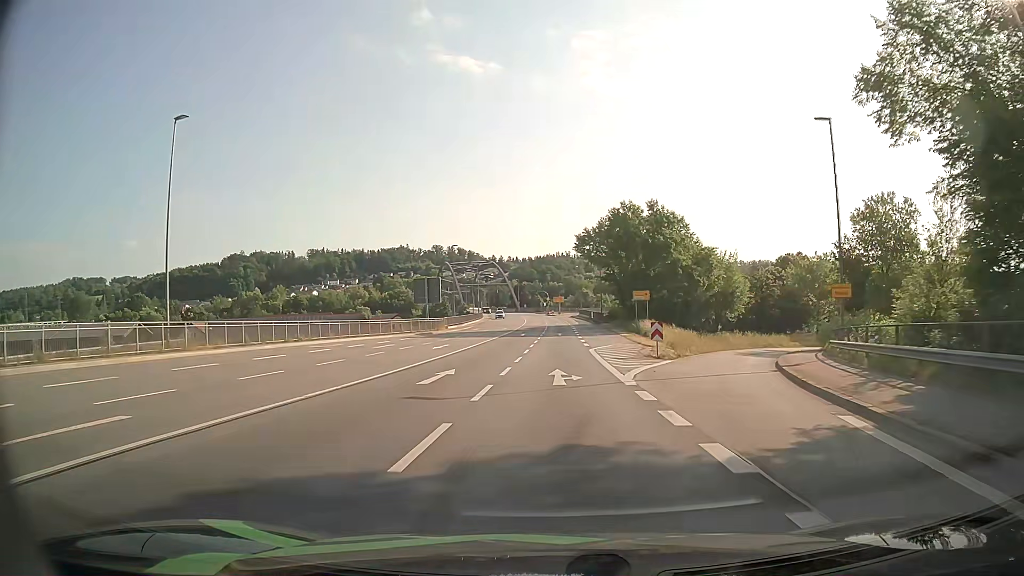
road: primary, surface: asphalt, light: Day
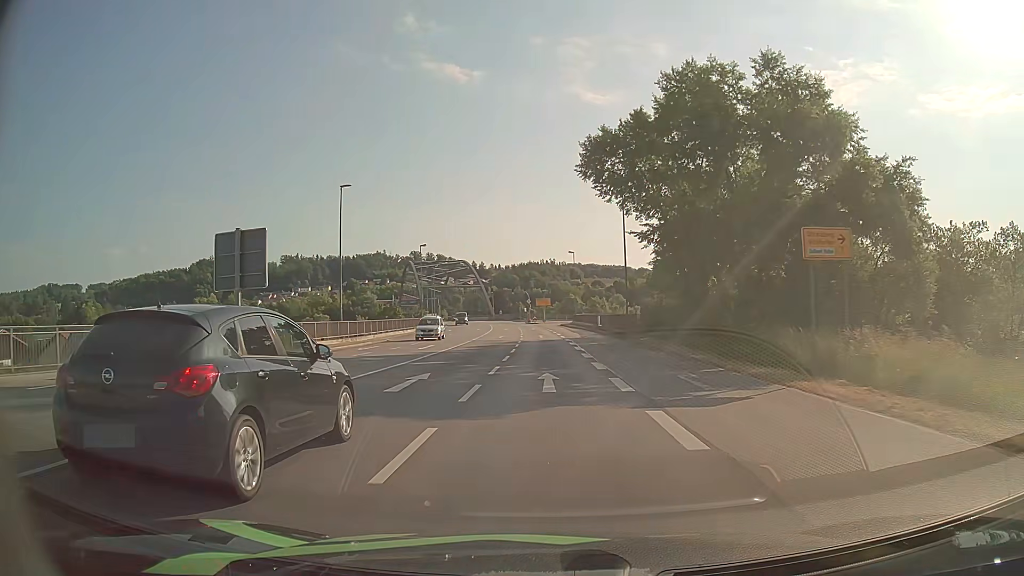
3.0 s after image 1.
(+0.5, +42.3) m; +1°
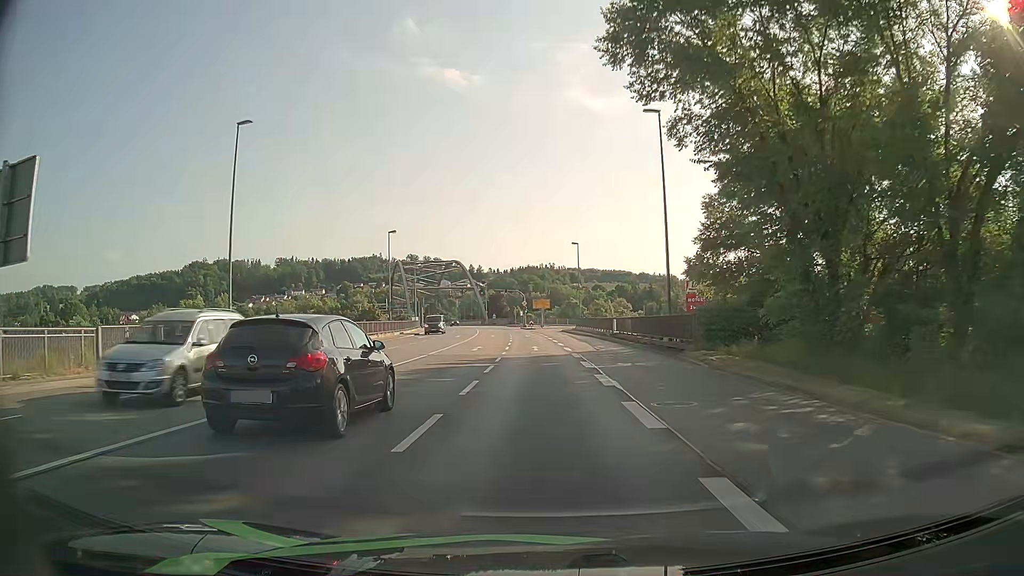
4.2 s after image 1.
(0.0, +16.3) m; 0°
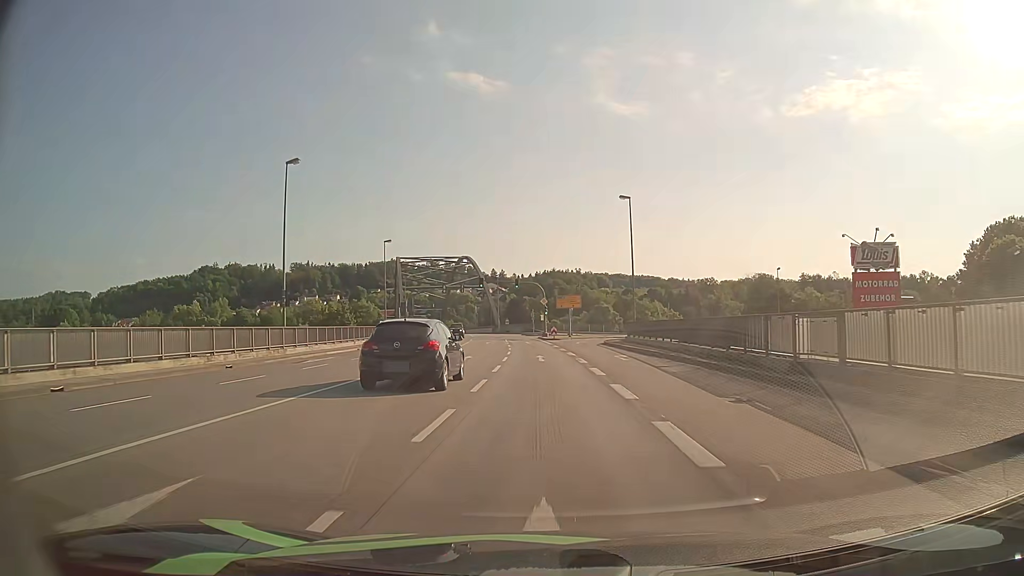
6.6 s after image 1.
(-0.6, +32.4) m; -2°
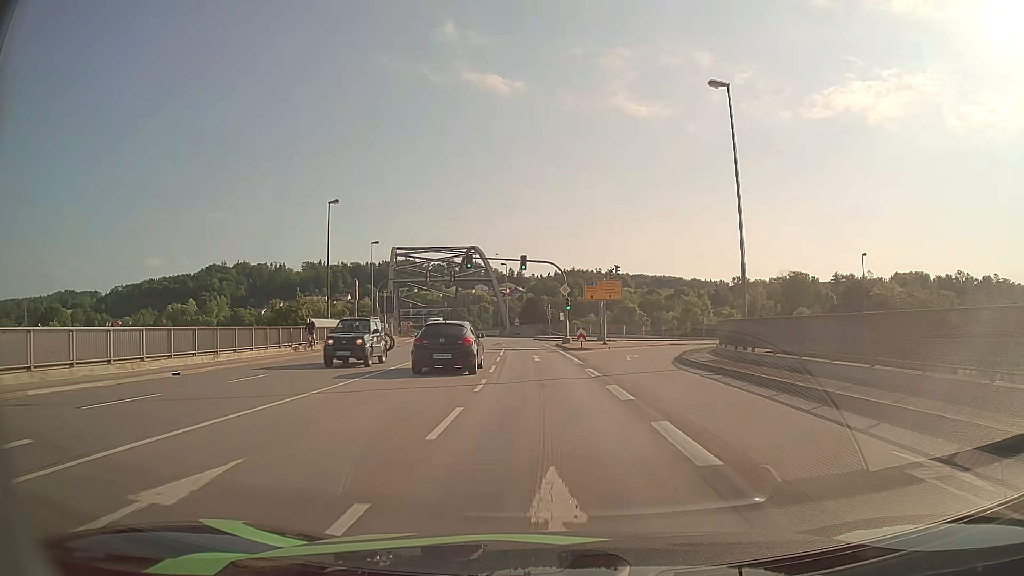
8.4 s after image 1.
(-0.2, +23.8) m; -1°
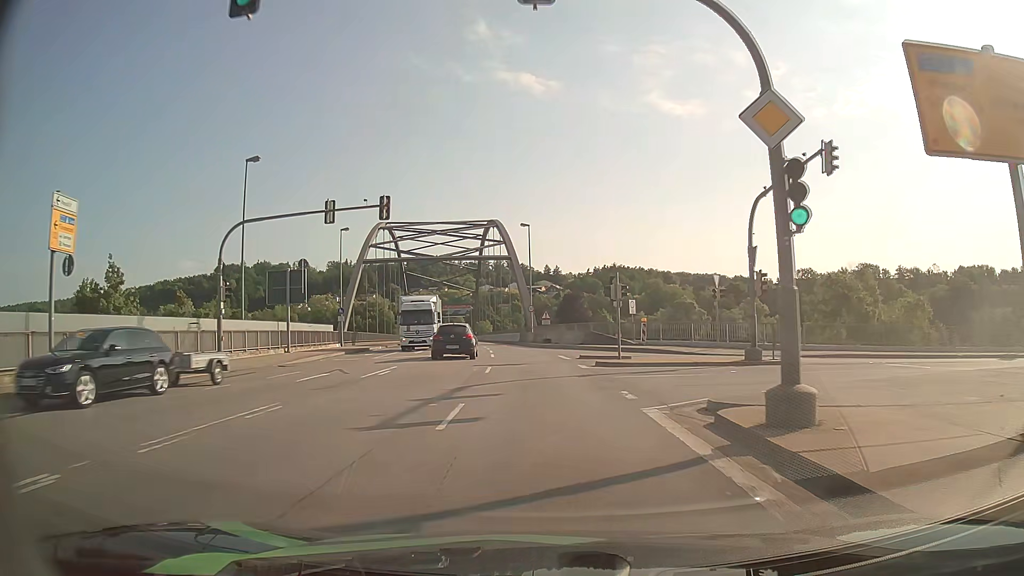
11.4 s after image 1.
(-1.2, +38.1) m; -3°
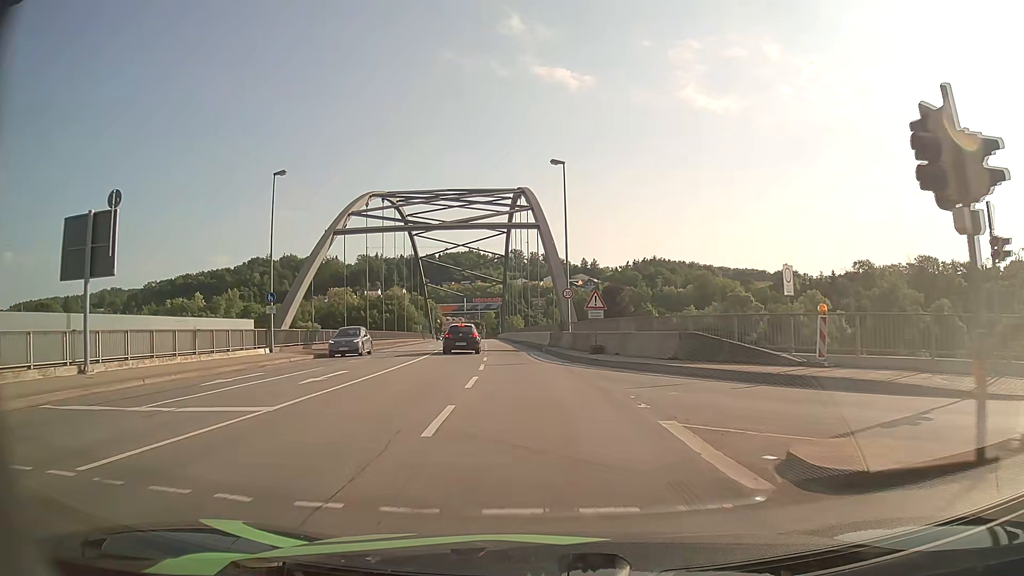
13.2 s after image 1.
(-0.5, +21.7) m; -3°
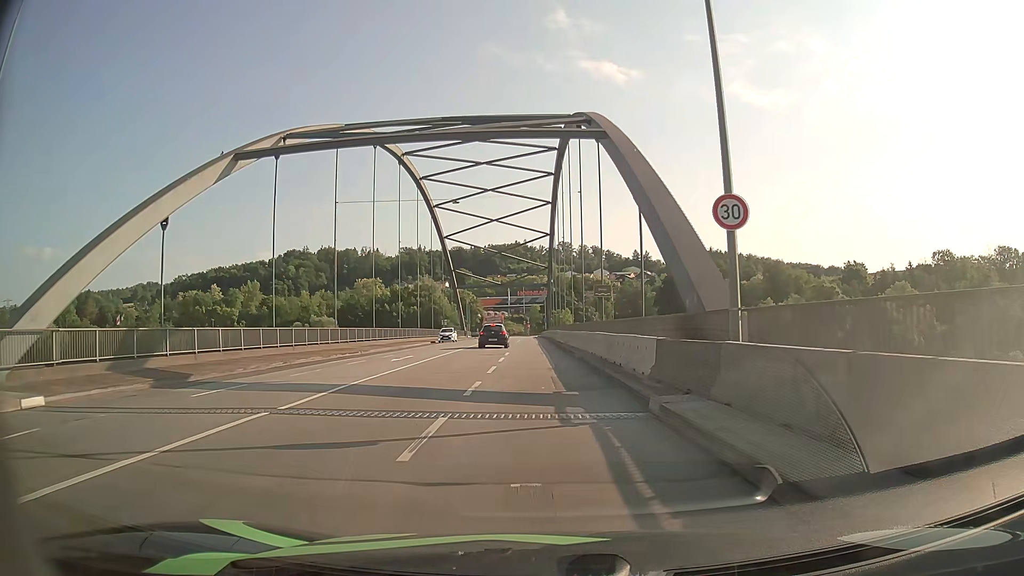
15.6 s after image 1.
(-1.0, +25.6) m; -4°
(0, +10) (0, +20) (0, +30) (-1, +40) (-1, +50) (-1, +60) (-2, +70) (-2, +80) (-2, +90) (-3, +100) m
